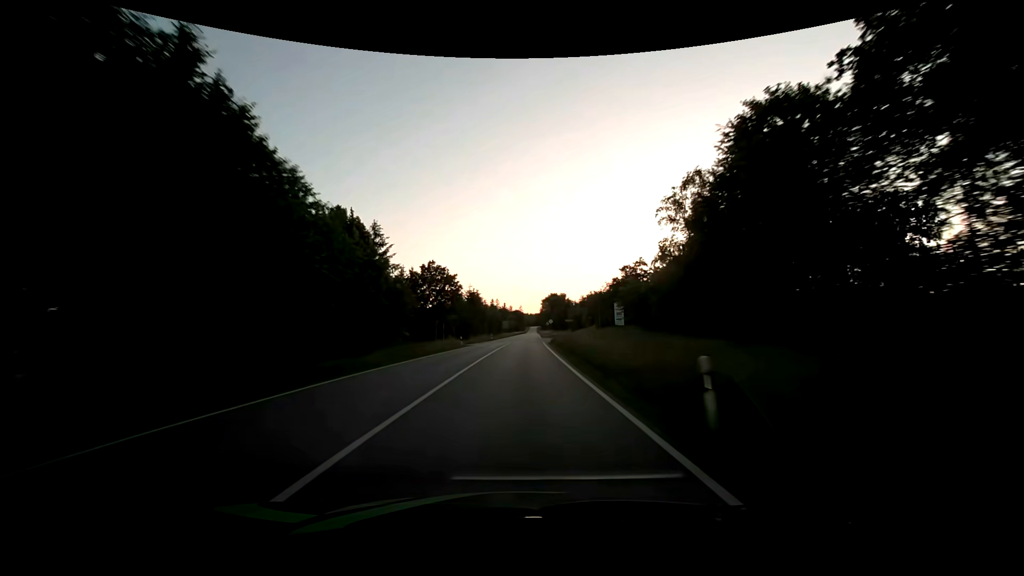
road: secondary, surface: asphalt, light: Day
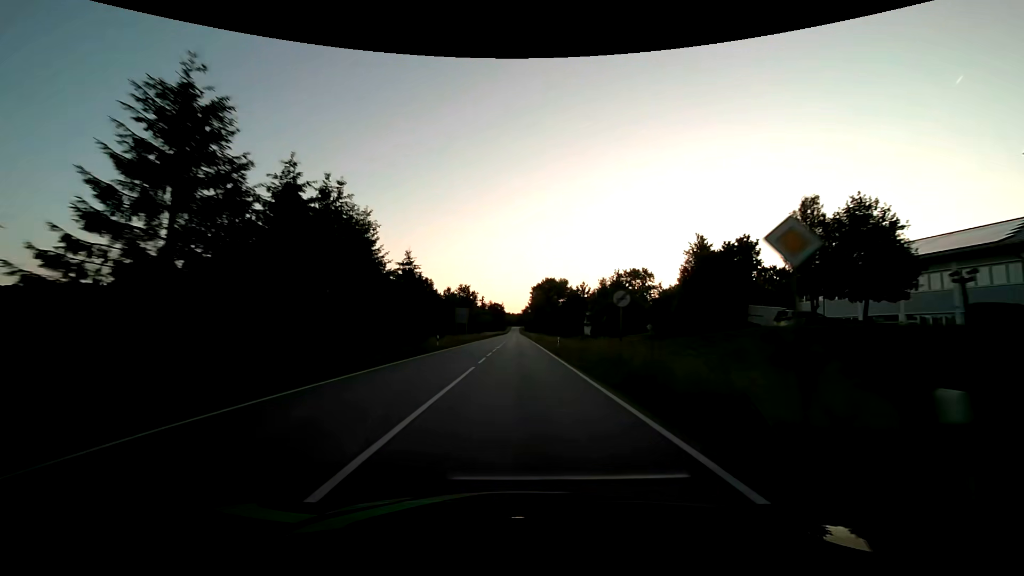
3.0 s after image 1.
(+1.3, +79.2) m; +2°
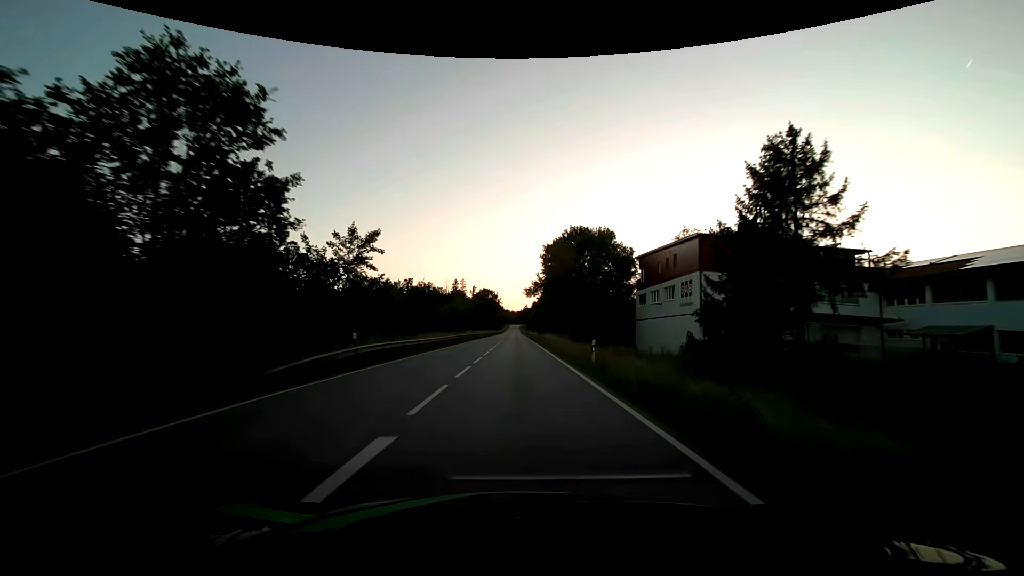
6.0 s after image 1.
(+0.1, +79.2) m; 0°
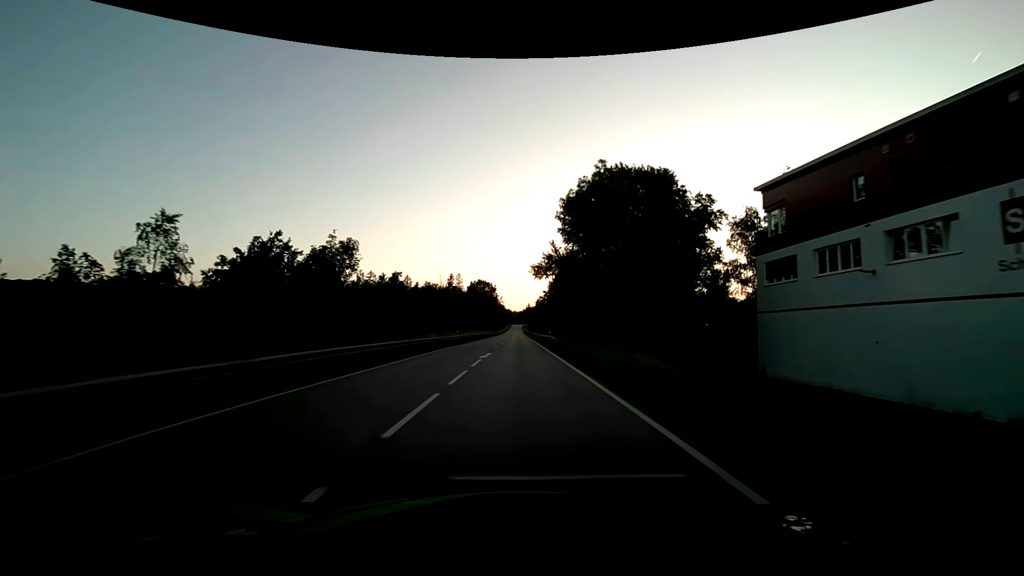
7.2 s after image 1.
(-0.1, +31.7) m; 0°
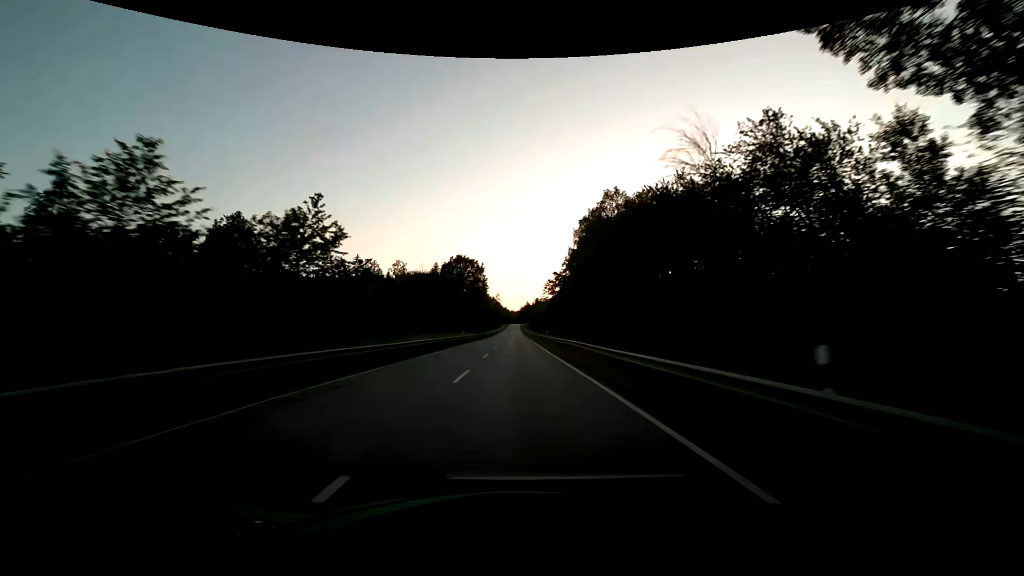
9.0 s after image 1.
(0.0, +47.6) m; 0°
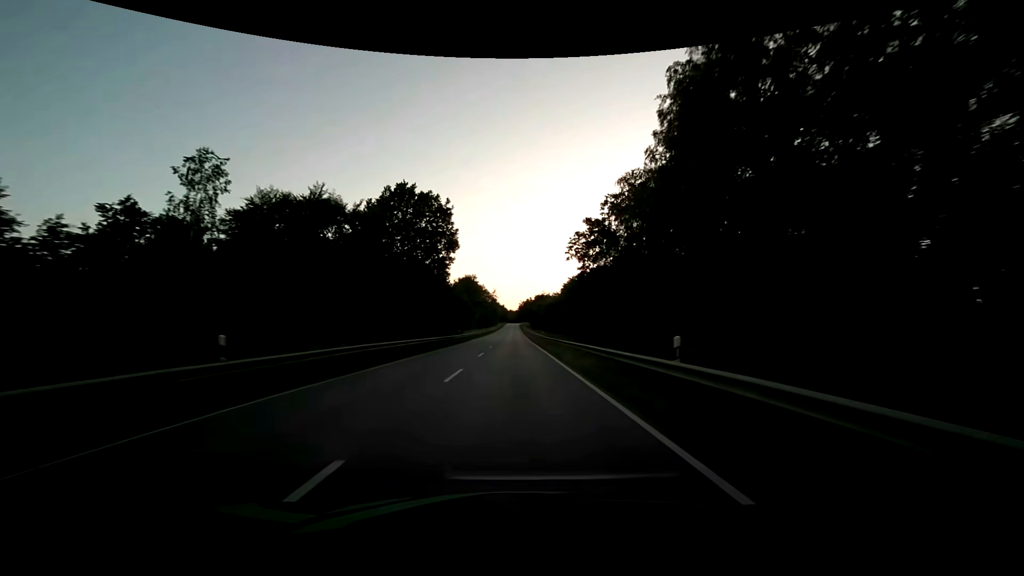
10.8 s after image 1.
(+0.2, +47.5) m; 0°
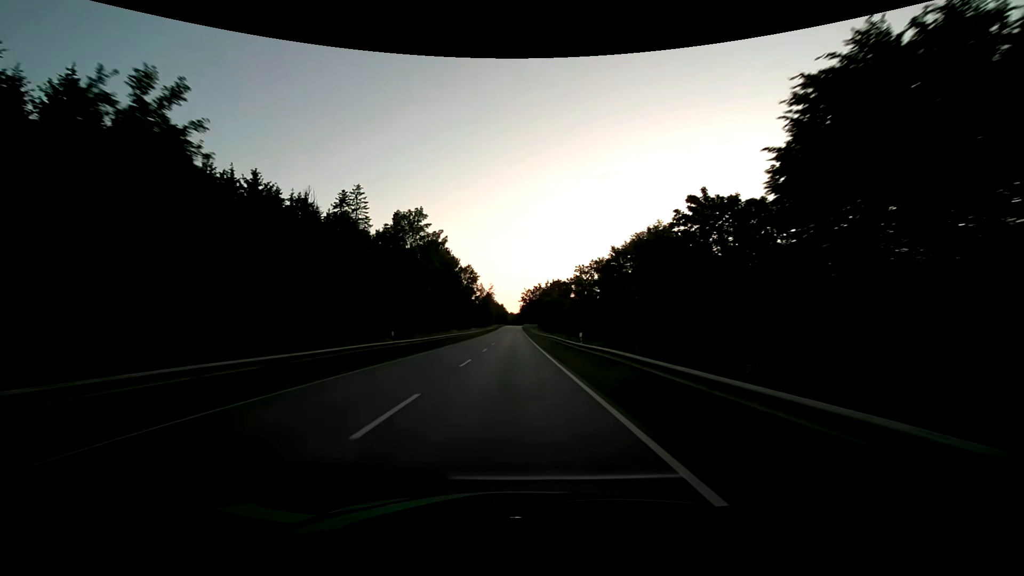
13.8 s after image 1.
(-0.1, +79.1) m; 0°
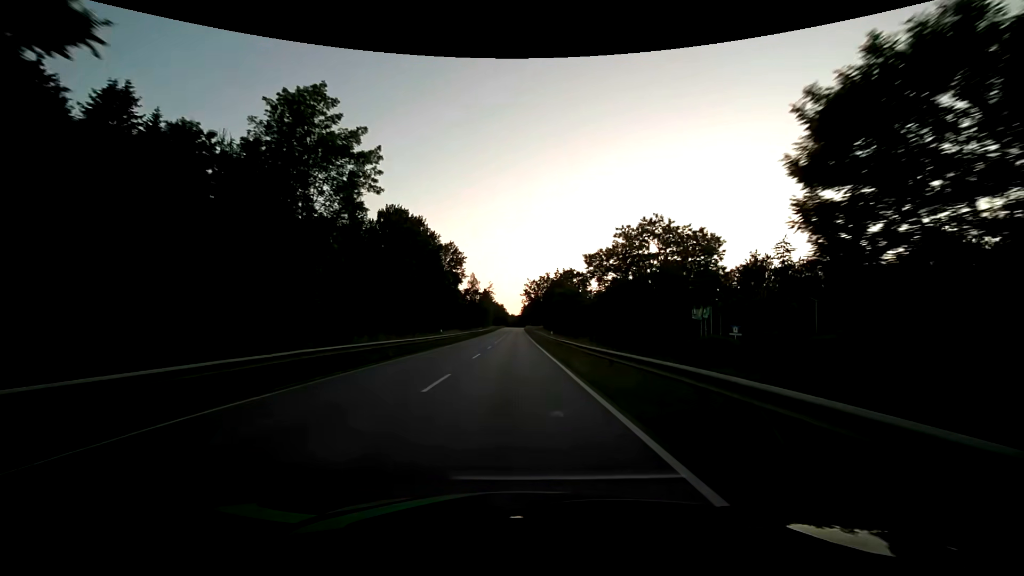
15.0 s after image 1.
(0.0, +31.5) m; 0°
